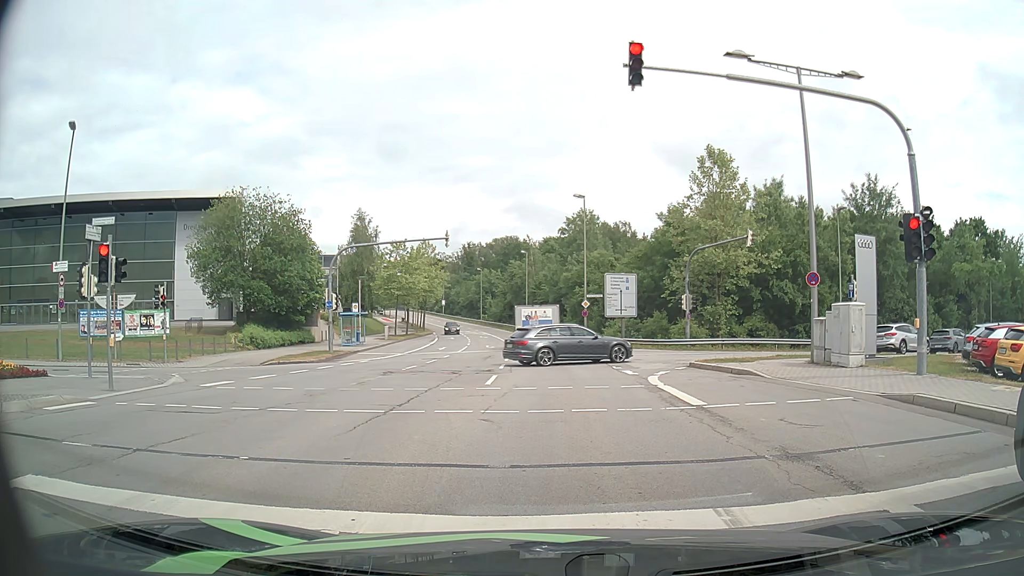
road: secondary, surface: asphalt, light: Day
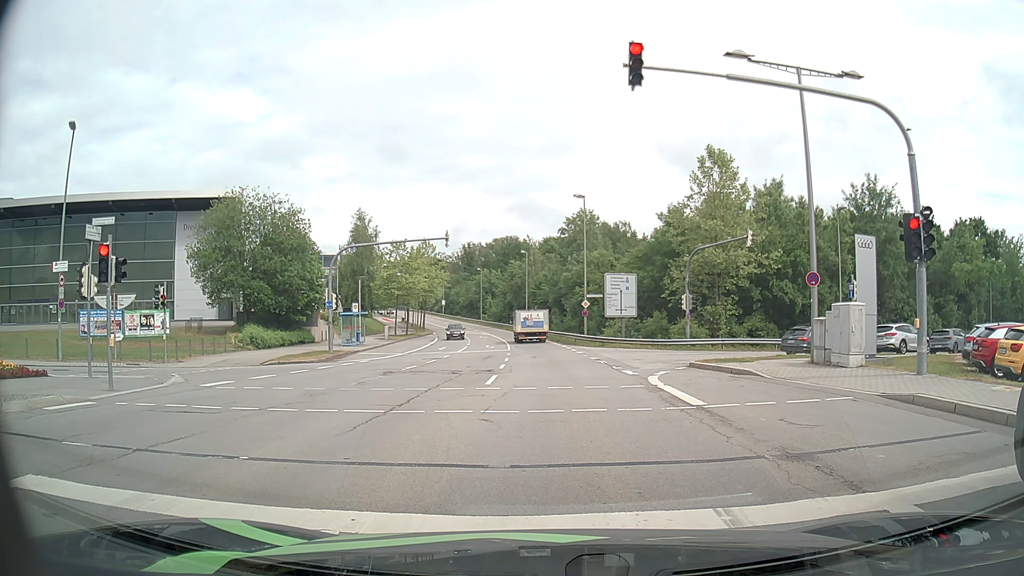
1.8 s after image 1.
(0.0, 0.0) m; 0°
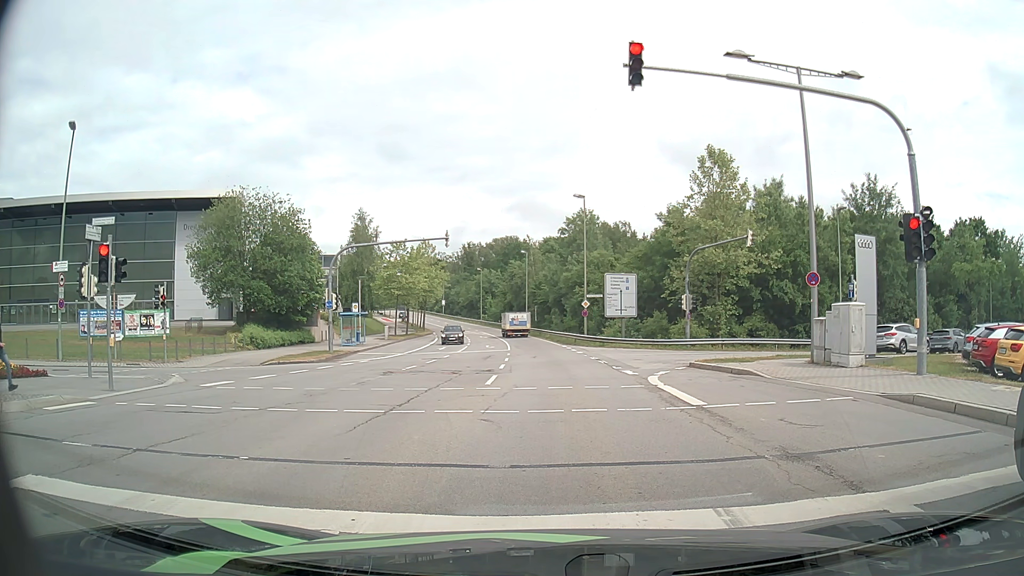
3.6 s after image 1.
(0.0, 0.0) m; 0°
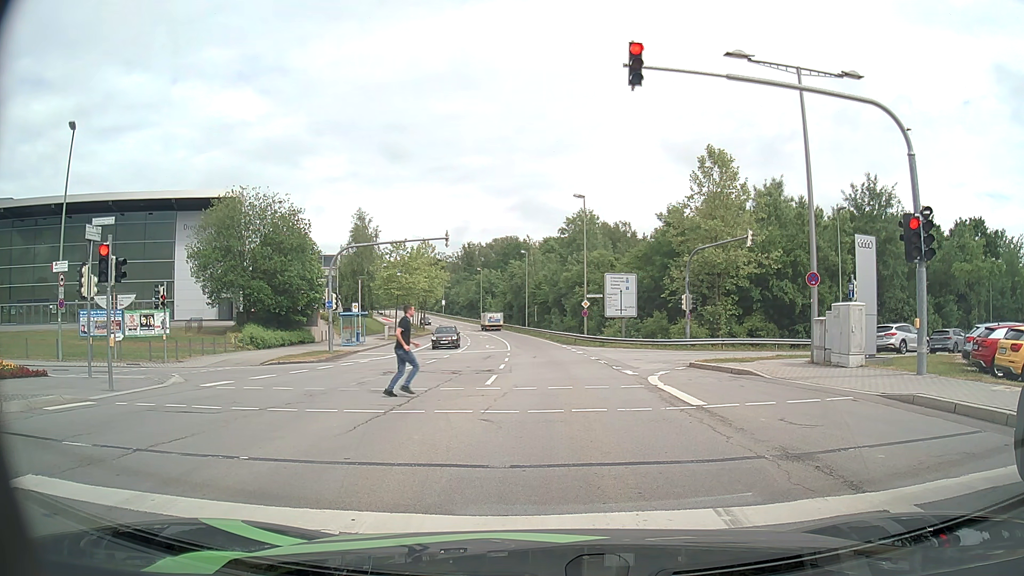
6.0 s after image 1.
(0.0, 0.0) m; 0°
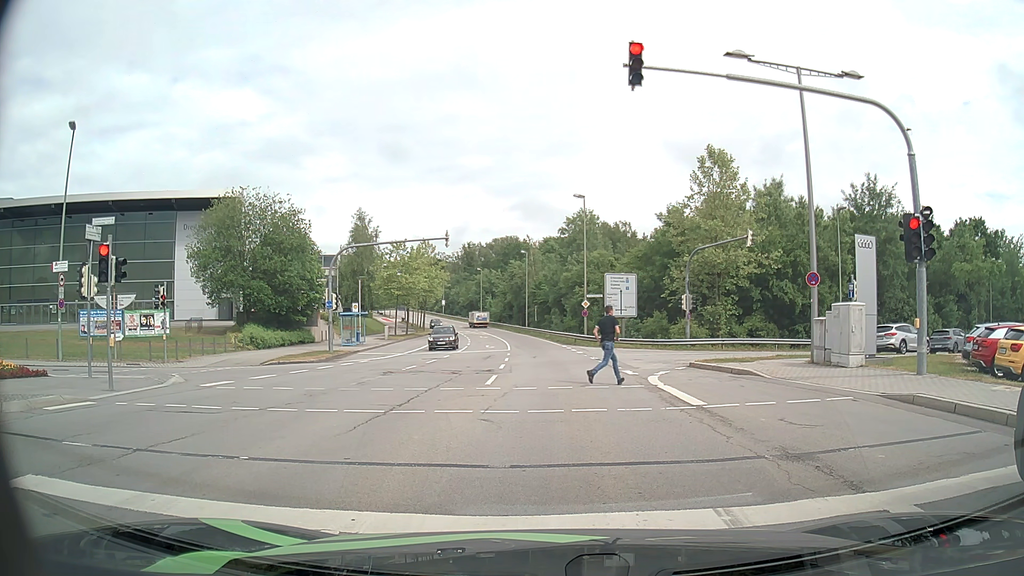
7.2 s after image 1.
(0.0, 0.0) m; 0°
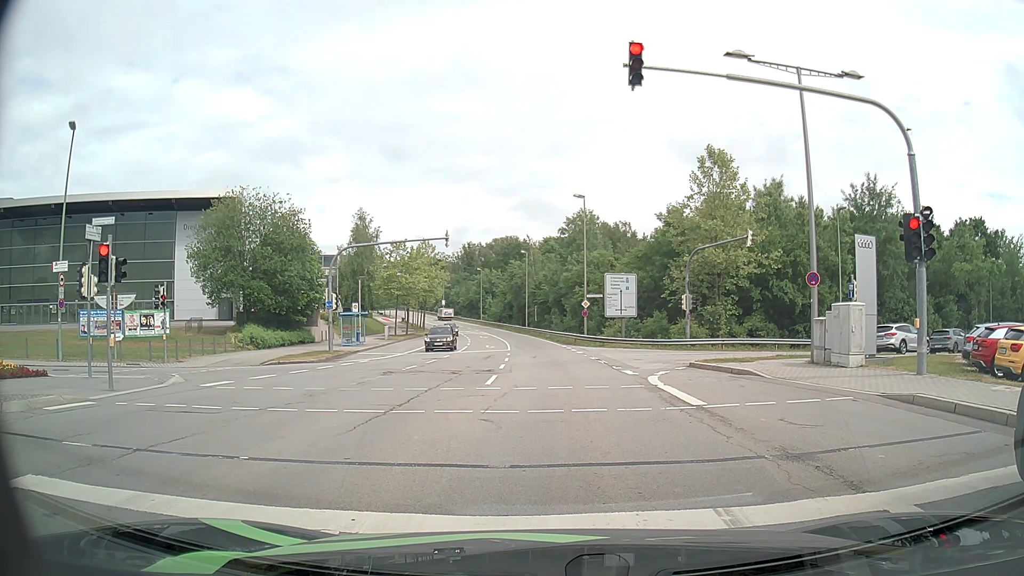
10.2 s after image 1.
(0.0, 0.0) m; 0°
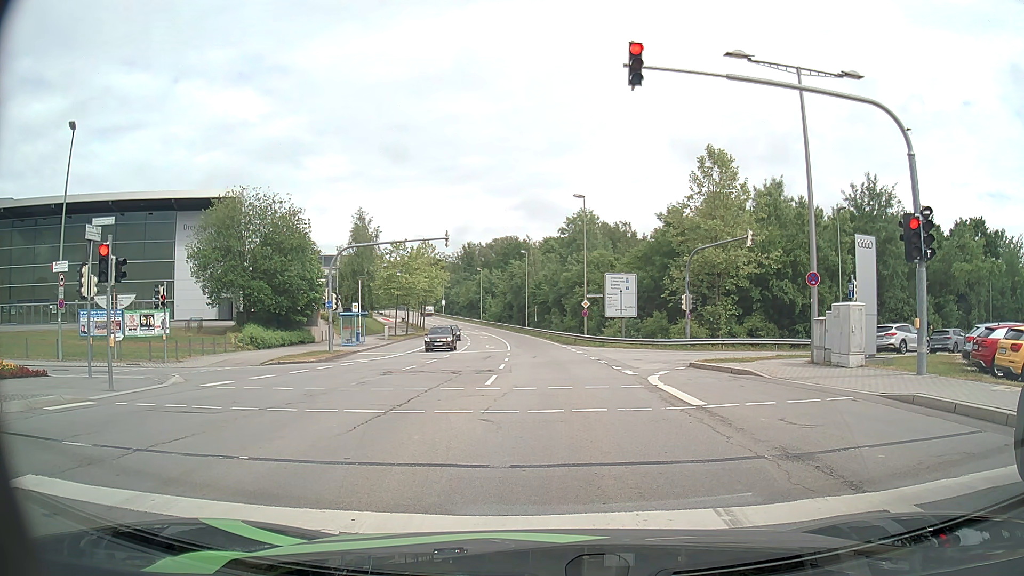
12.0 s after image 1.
(0.0, 0.0) m; 0°
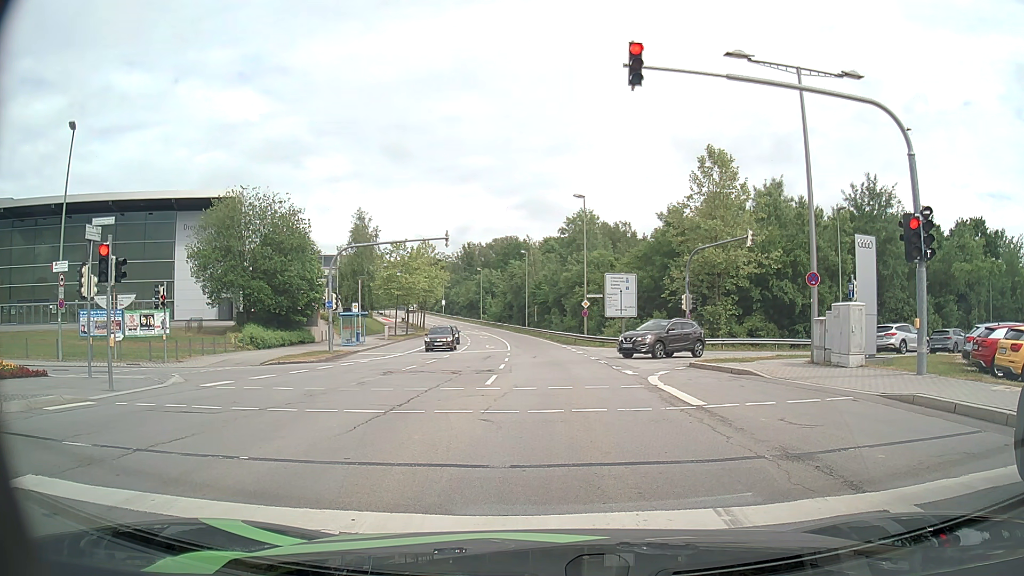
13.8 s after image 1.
(0.0, 0.0) m; 0°
(0, +10) (0, +20) (0, +30) (0, +40) (-1, +50) (-1, +60) (-2, +70) (-3, +80) (-5, +90) (-7, +99) m
